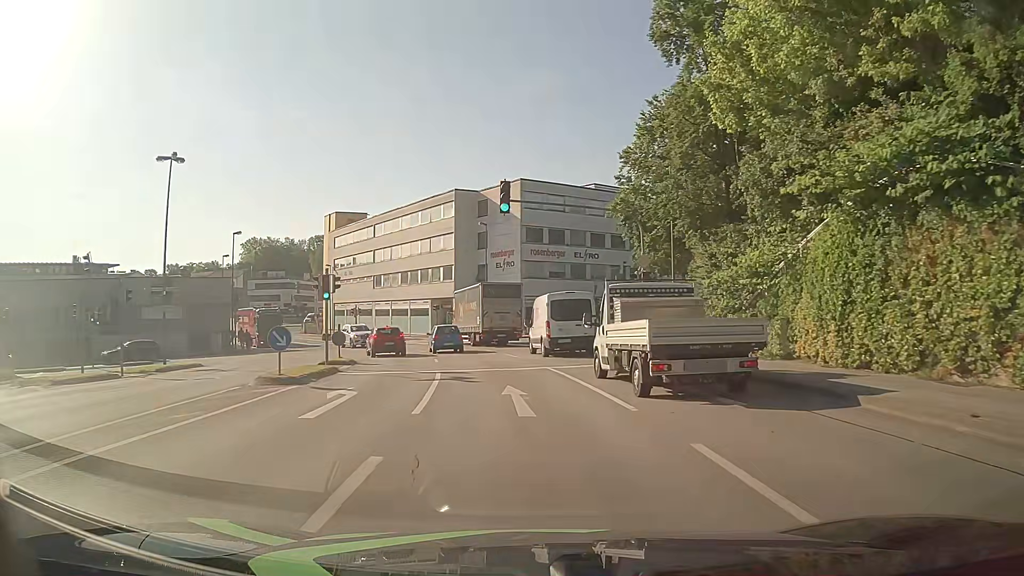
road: tertiary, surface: asphalt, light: Day
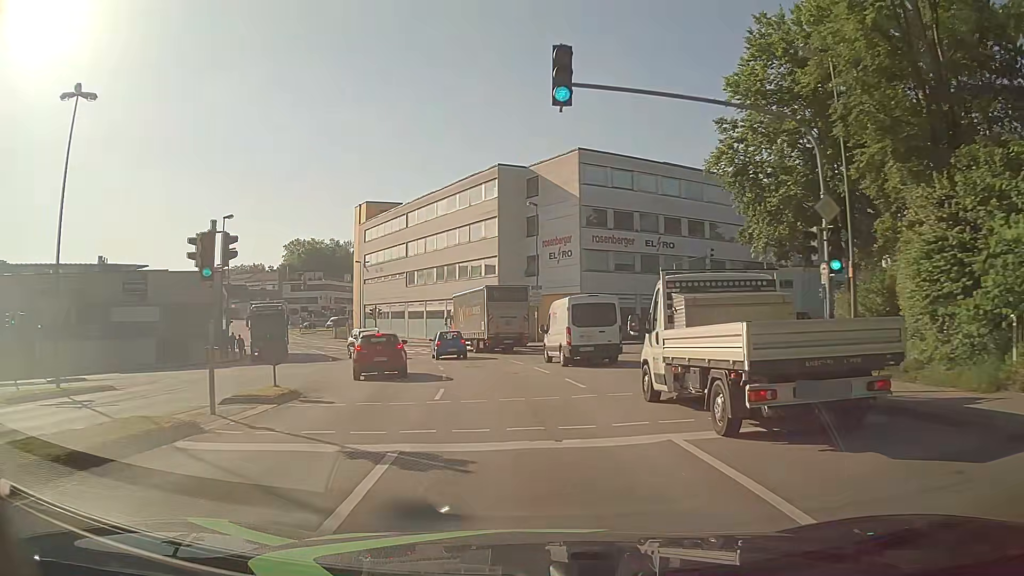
(-0.4, +12.1) m; -5°
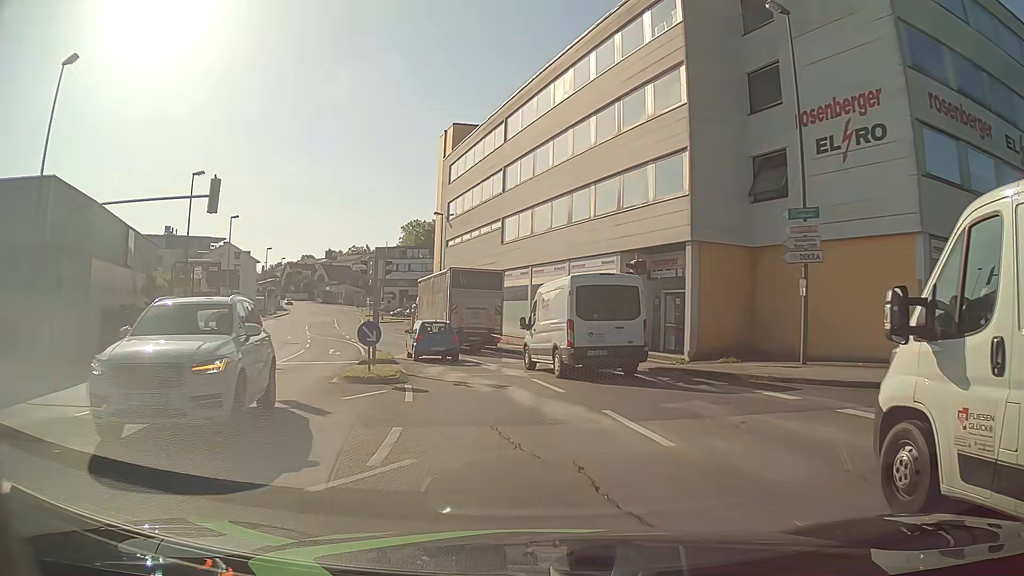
(-2.9, +31.5) m; -11°
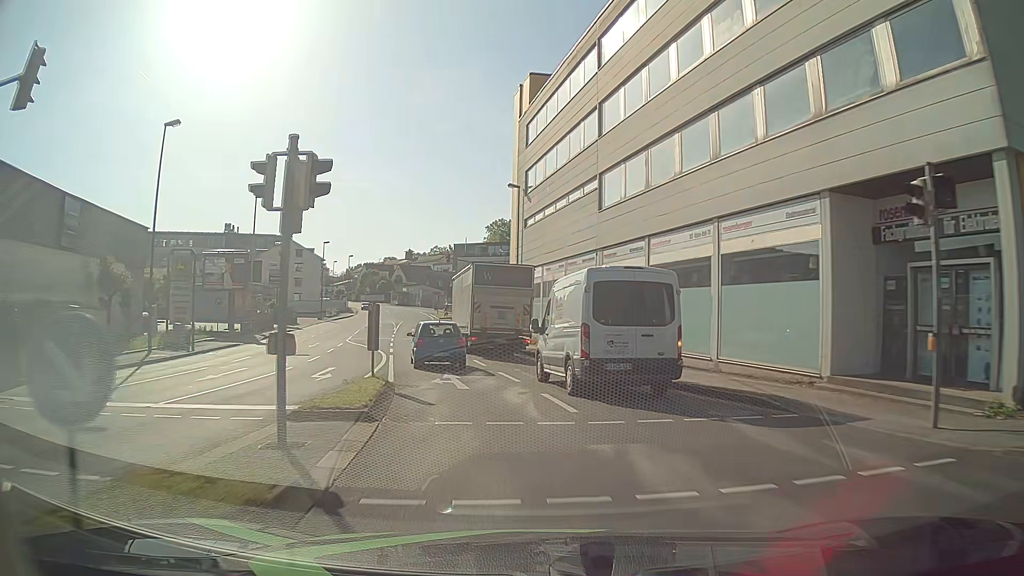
(-0.7, +12.7) m; -8°
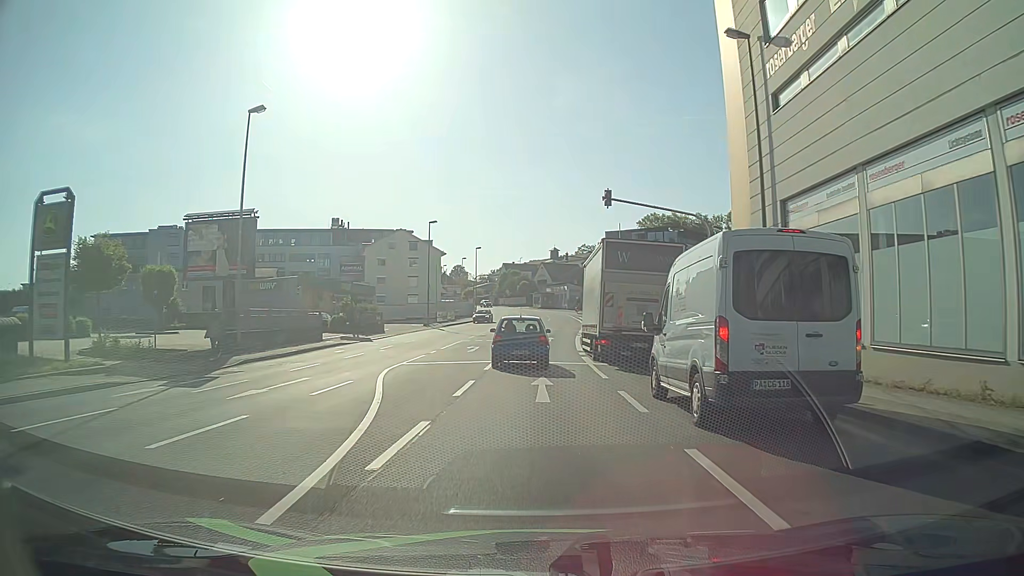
(-3.1, +23.8) m; -13°
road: tertiary_link
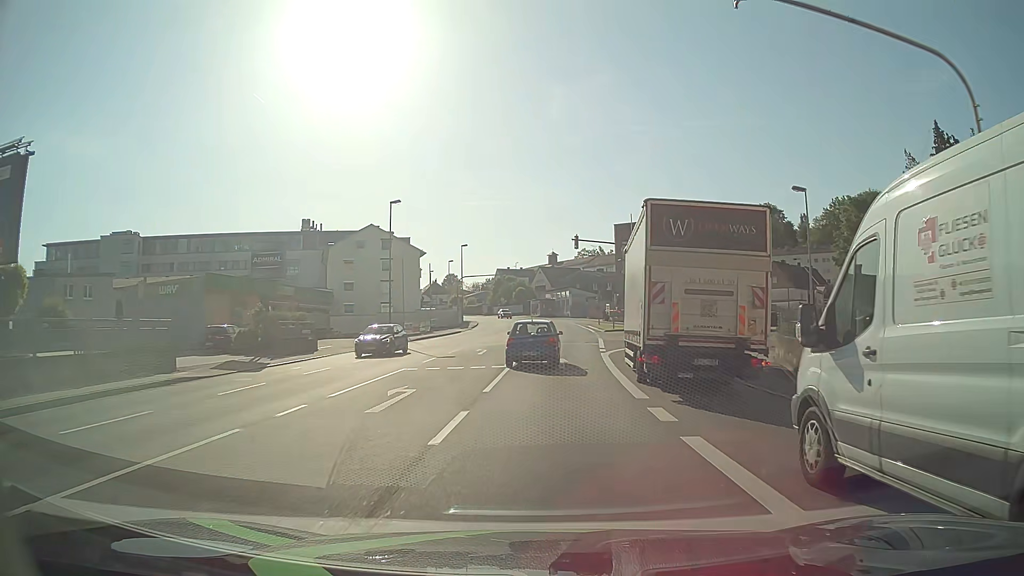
(0.0, +17.2) m; 0°
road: tertiary
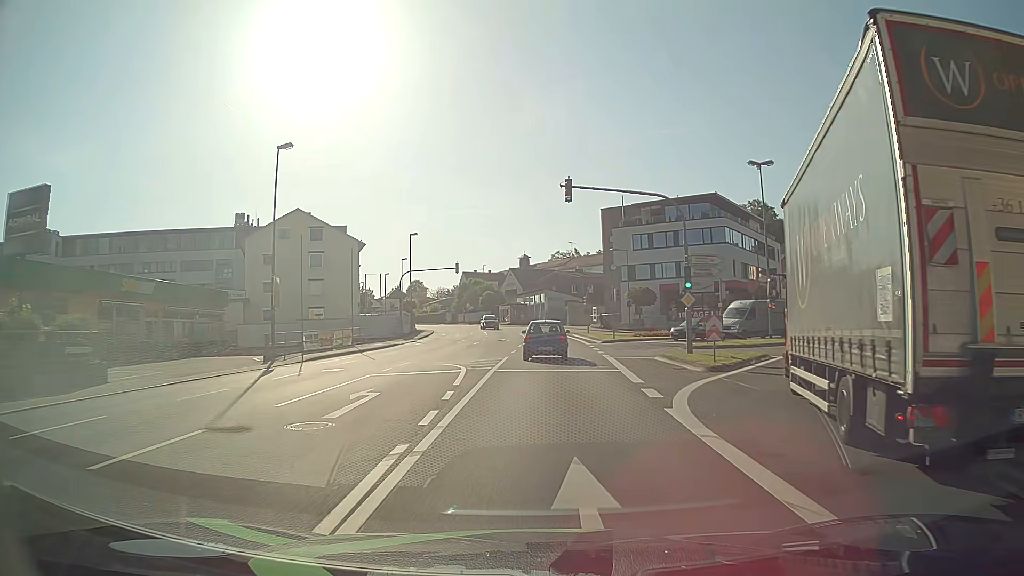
(+0.2, +18.7) m; +2°
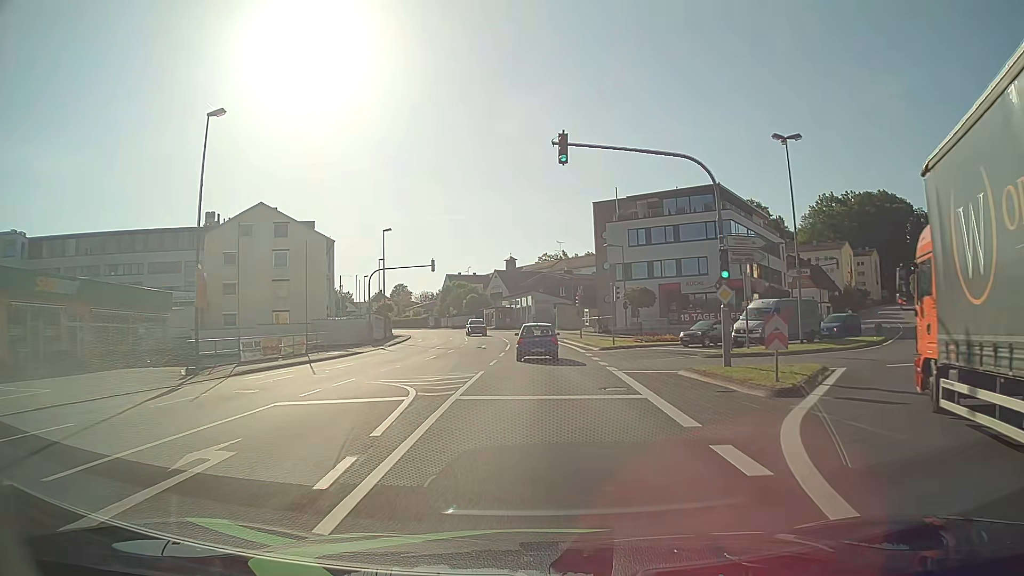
(+0.1, +6.6) m; +2°
